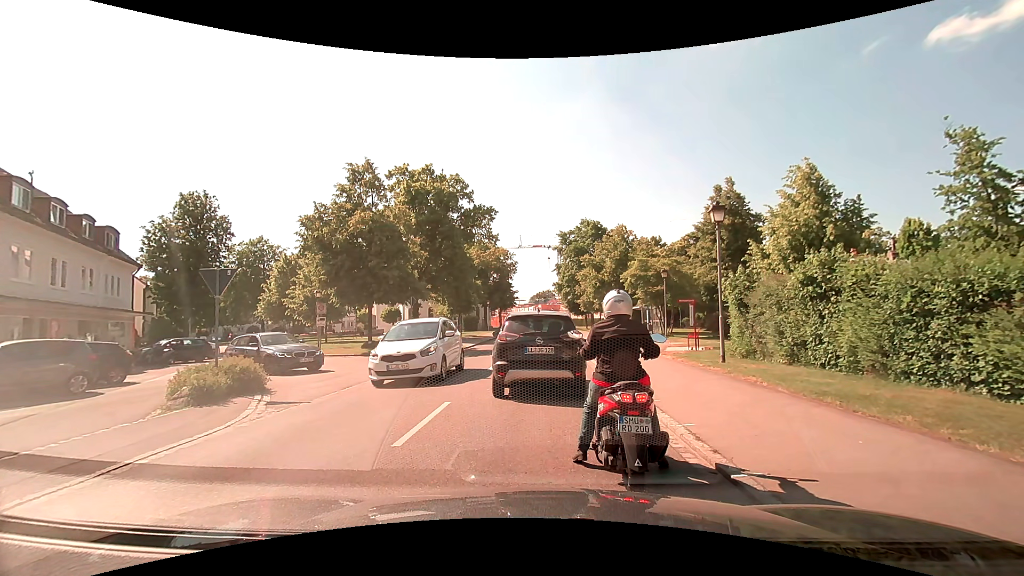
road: tertiary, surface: asphalt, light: Day
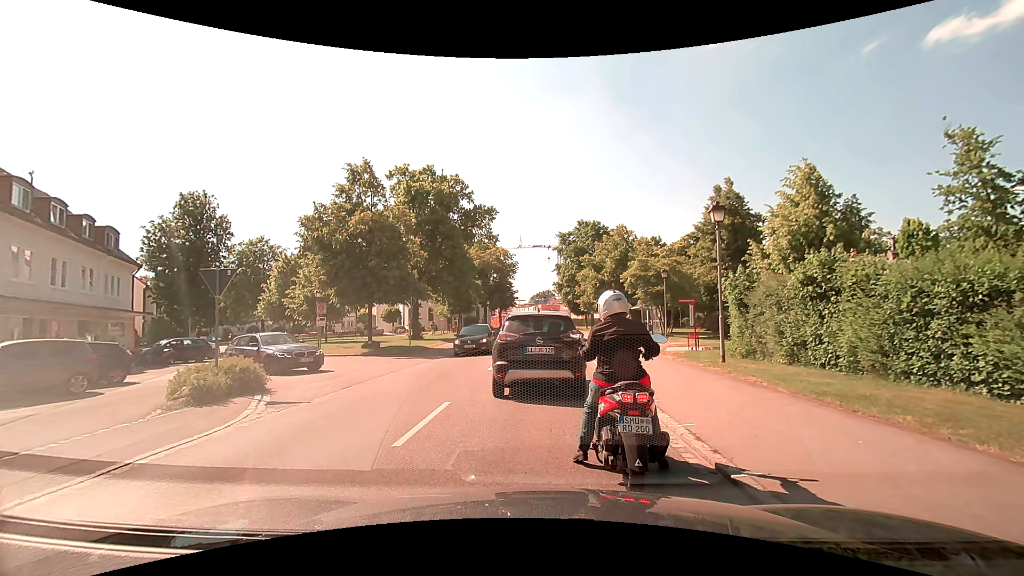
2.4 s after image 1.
(0.0, 0.0) m; 0°
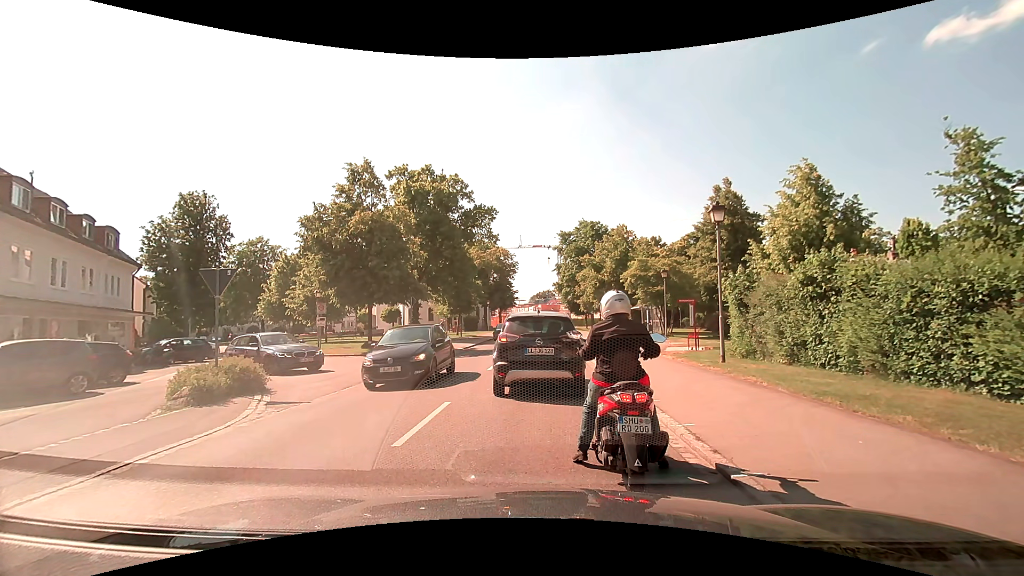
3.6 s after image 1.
(0.0, 0.0) m; 0°
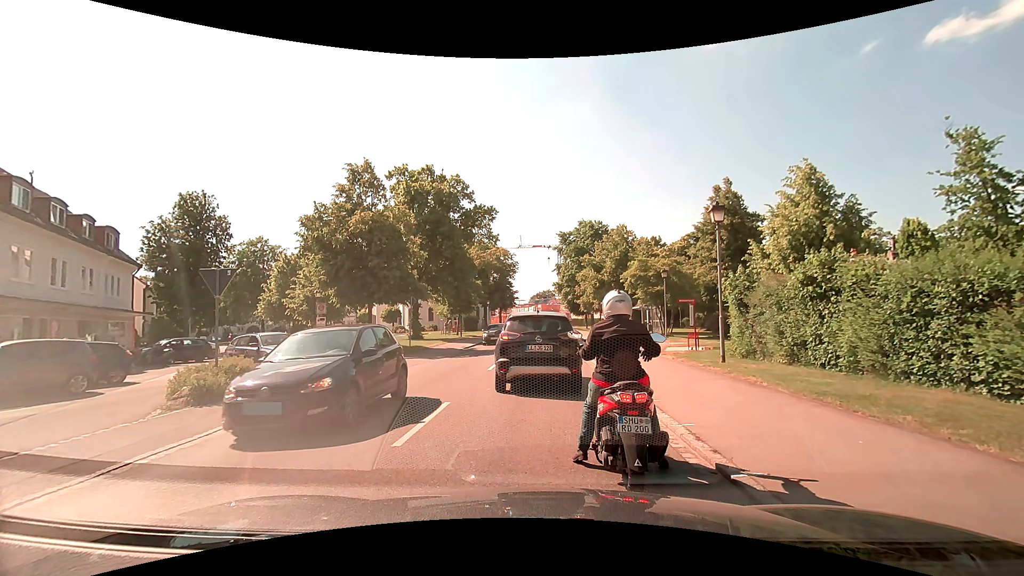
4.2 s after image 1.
(0.0, 0.0) m; 0°
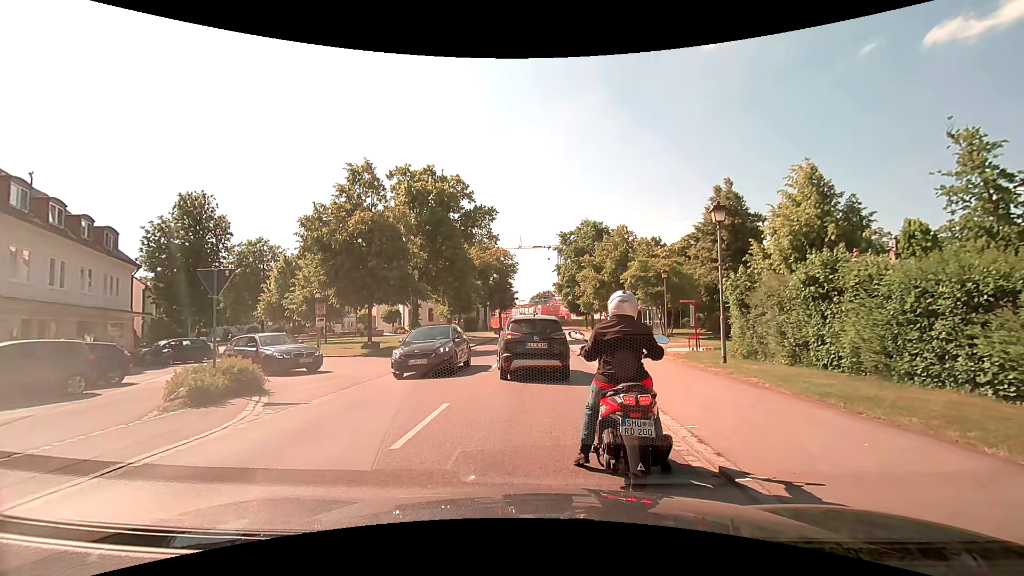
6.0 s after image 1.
(0.0, 0.0) m; 0°
